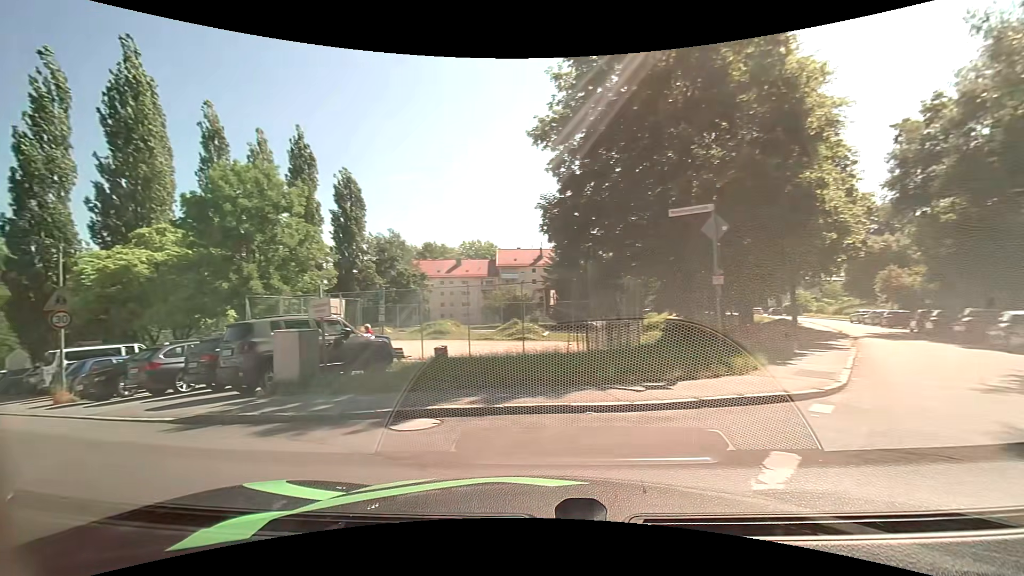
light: Day
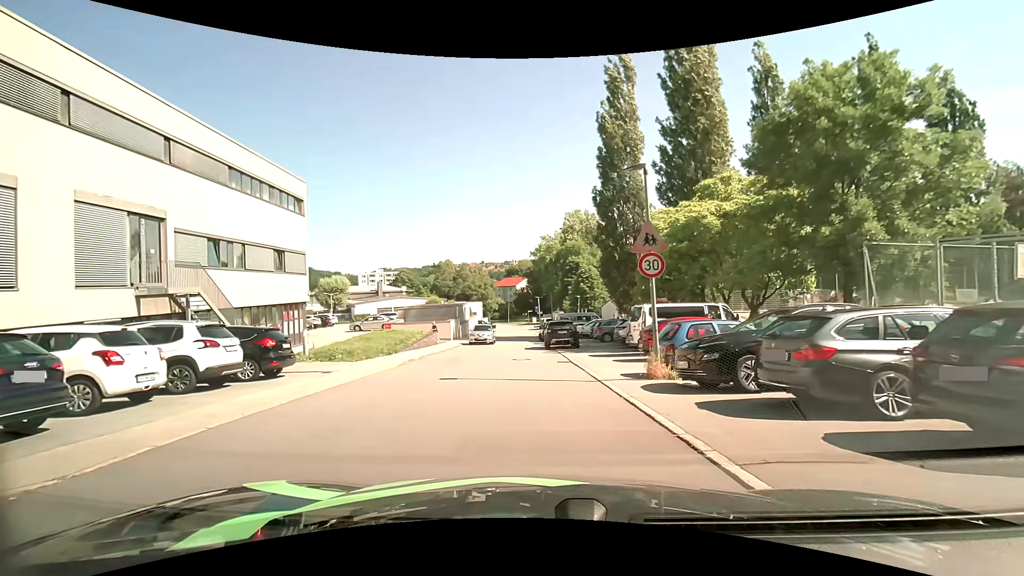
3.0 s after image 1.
(-5.5, +7.2) m; -58°
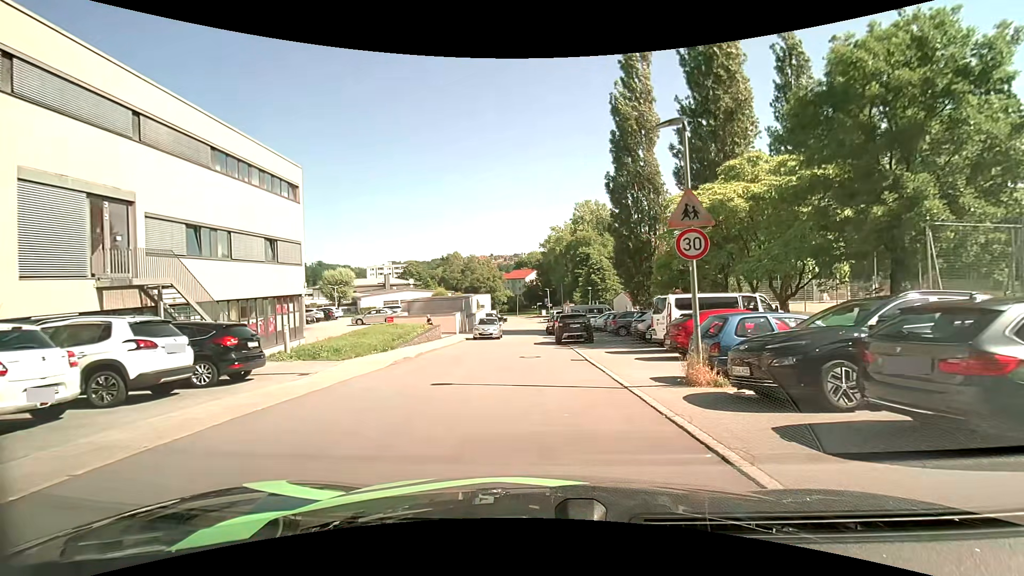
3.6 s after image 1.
(0.0, +2.3) m; -1°
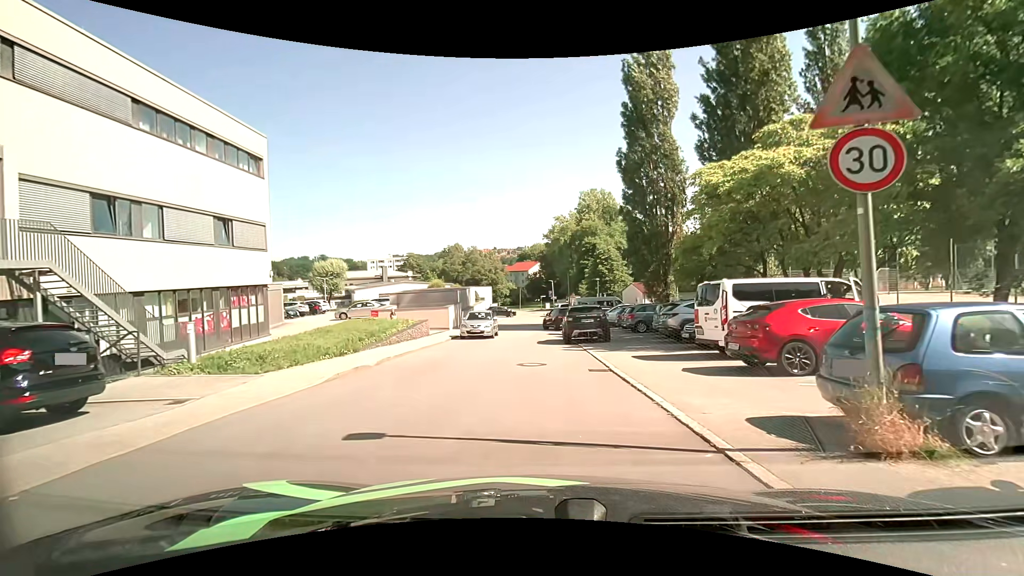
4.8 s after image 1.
(0.0, +4.8) m; +1°
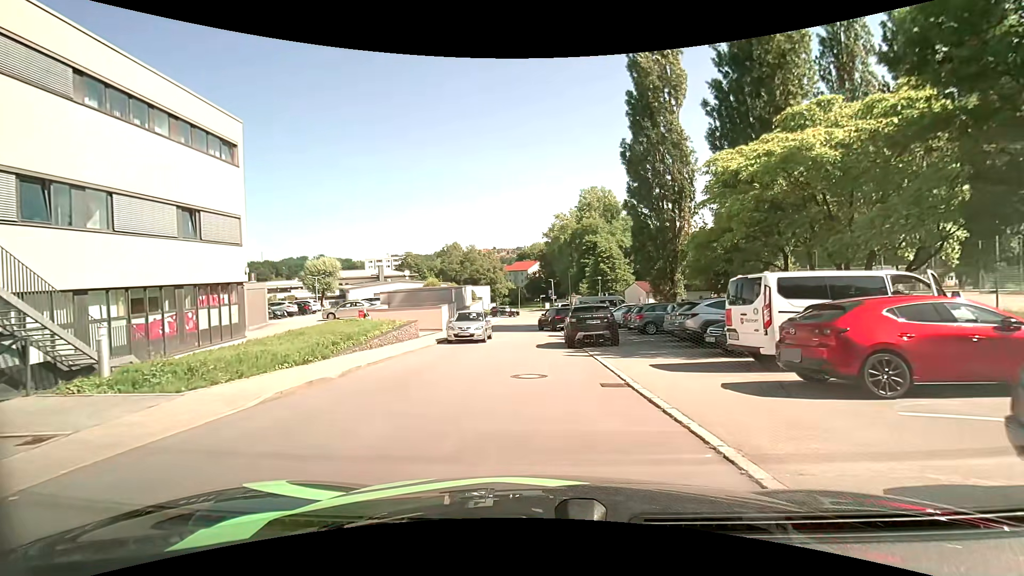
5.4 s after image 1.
(0.0, +2.4) m; -1°
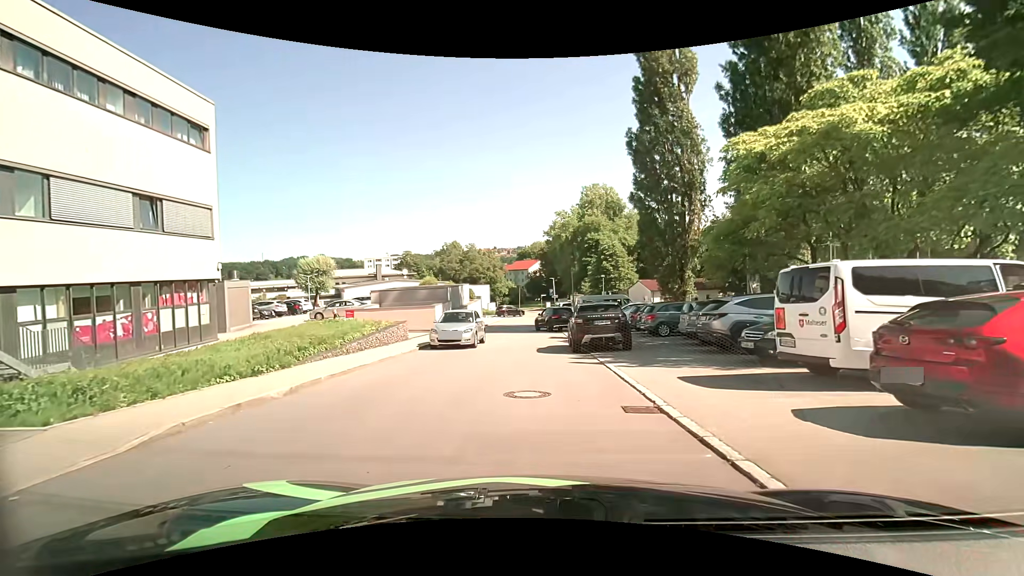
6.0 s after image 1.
(0.0, +2.4) m; 0°
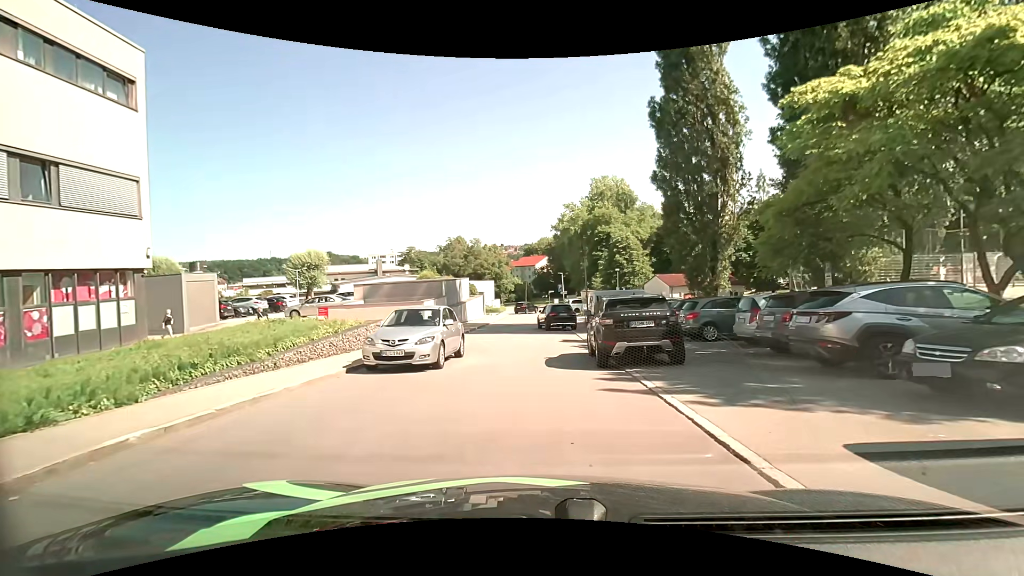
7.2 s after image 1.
(0.0, +5.1) m; 0°
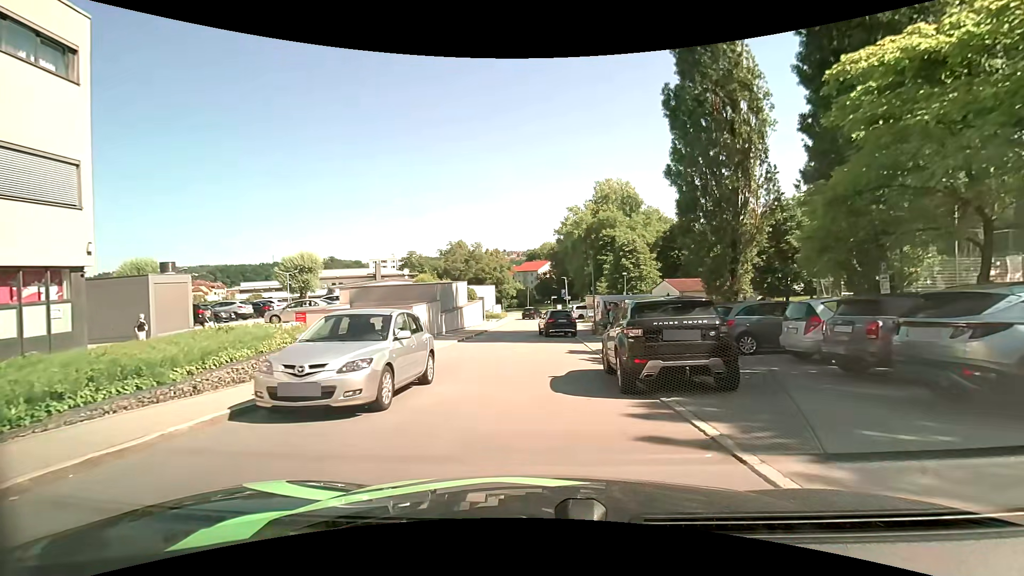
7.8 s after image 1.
(-0.1, +2.9) m; -1°
(0, +10) (-1, +20) (0, +30) (0, +40) (0, +50) (0, +60) (0, +70) (-1, +80) (-4, +89) (-9, +98) m
